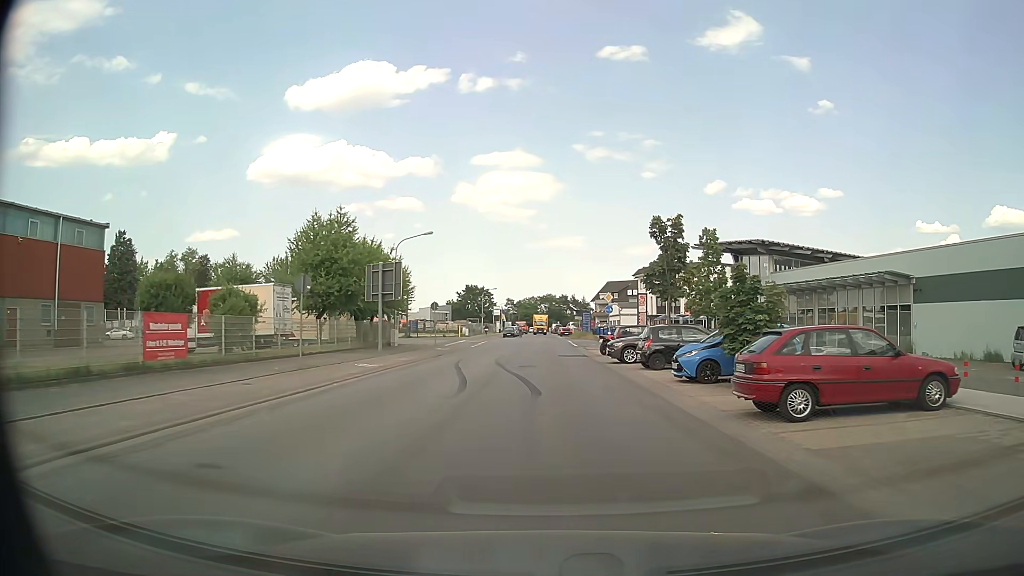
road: unclassified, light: Day
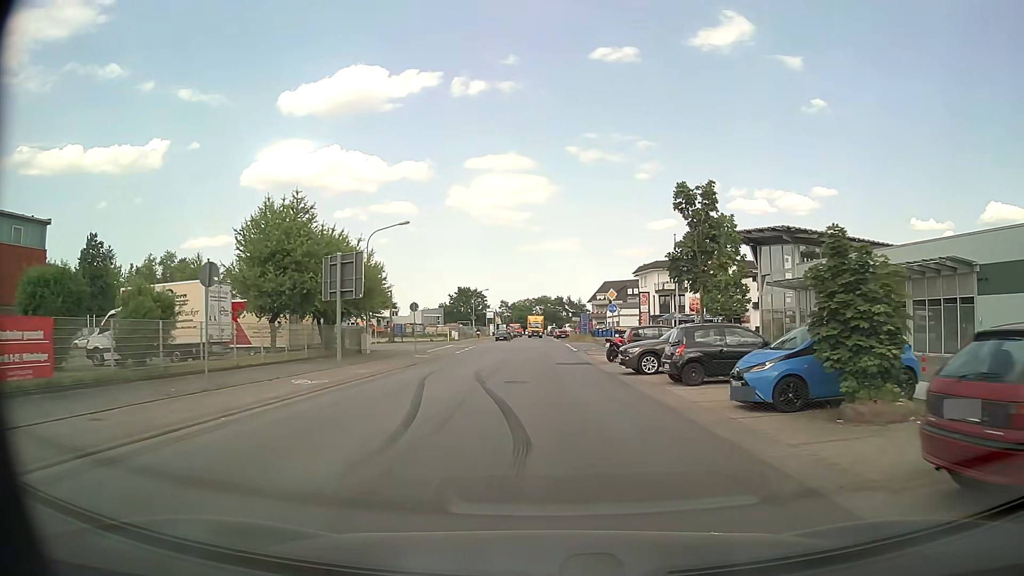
(+0.1, +6.2) m; +1°
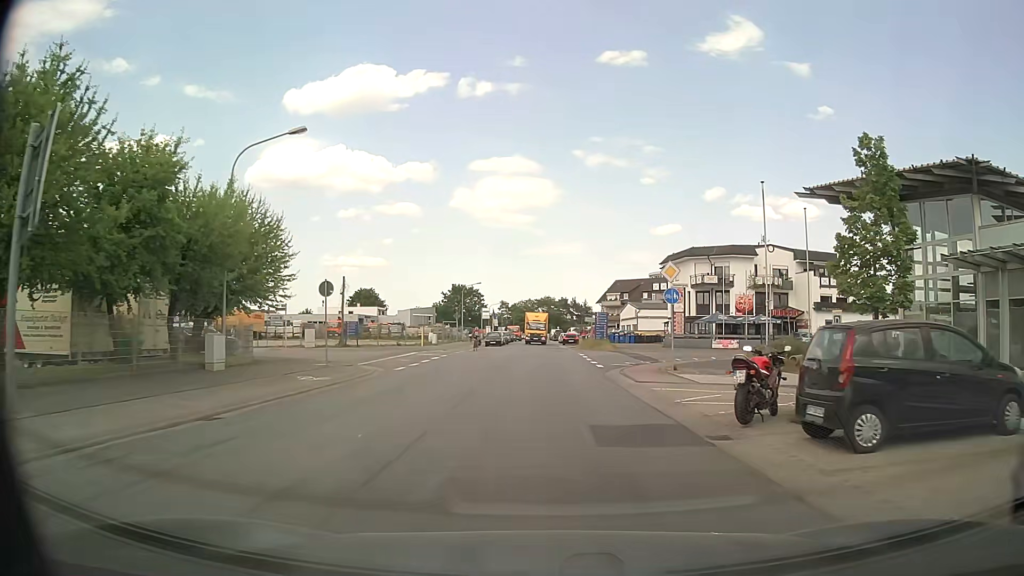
(-0.2, +19.0) m; +1°
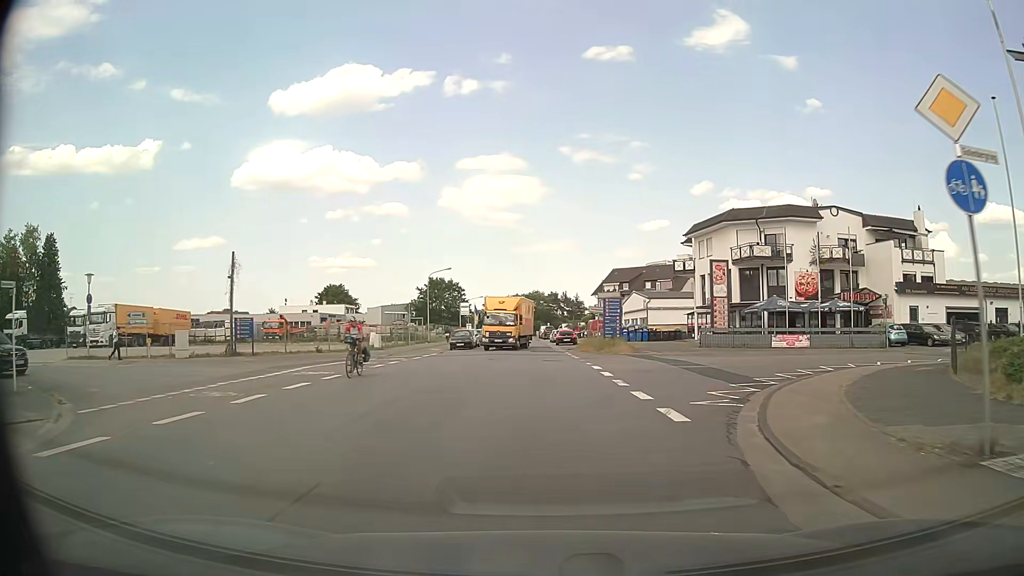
(-0.1, +18.6) m; 0°
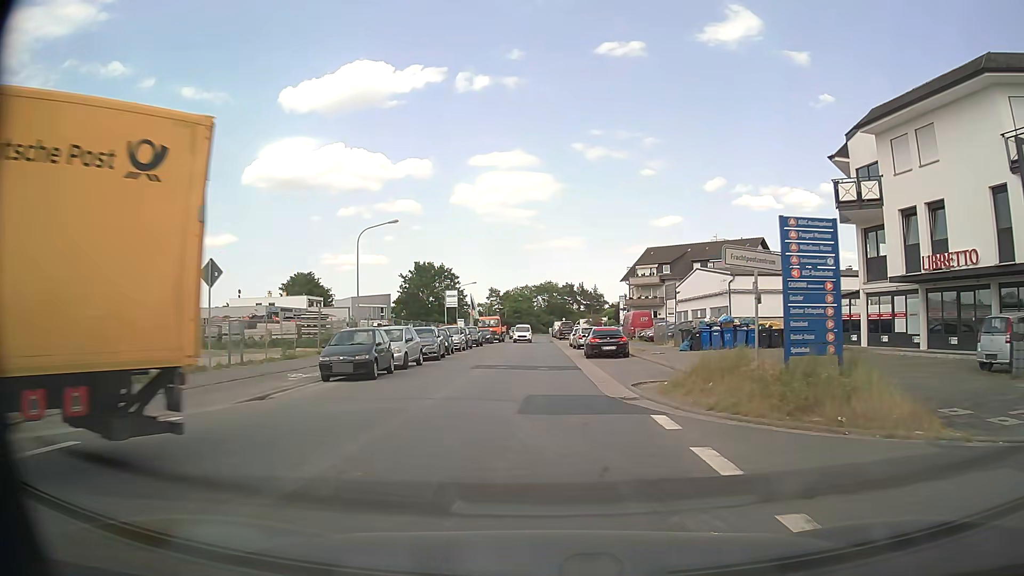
(-0.2, +30.8) m; -1°
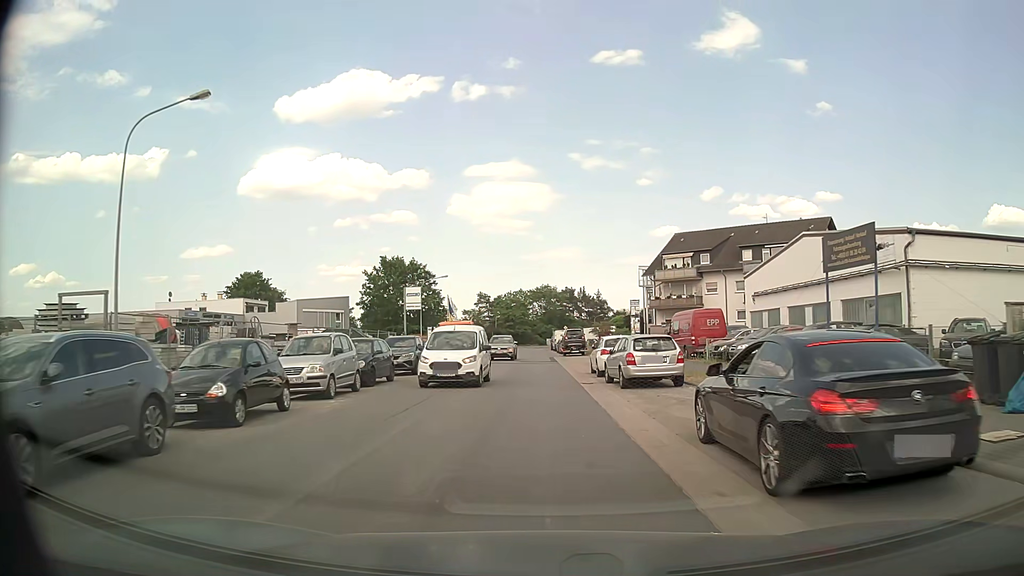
(-0.2, +24.7) m; 0°
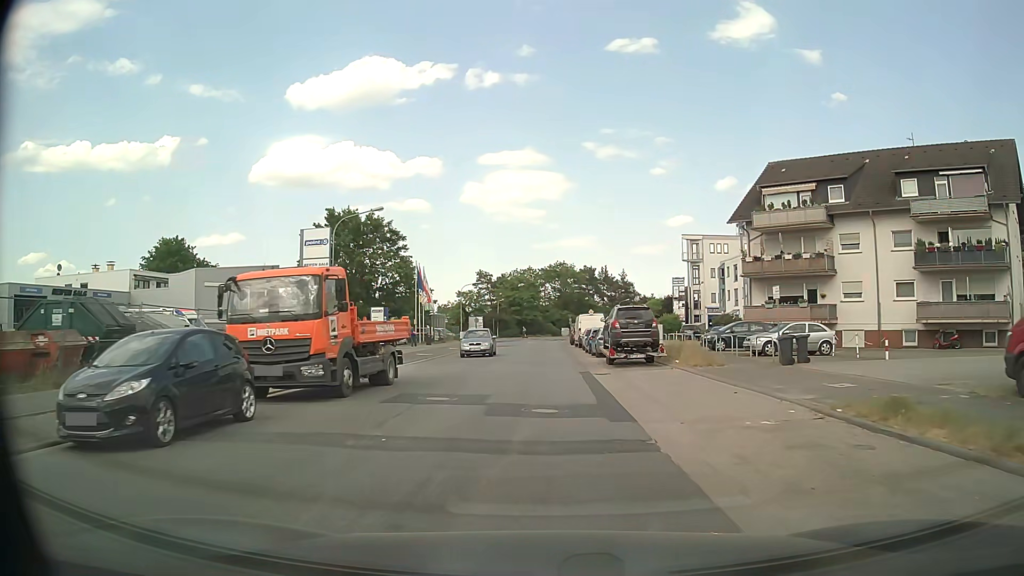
(-0.4, +30.8) m; -1°
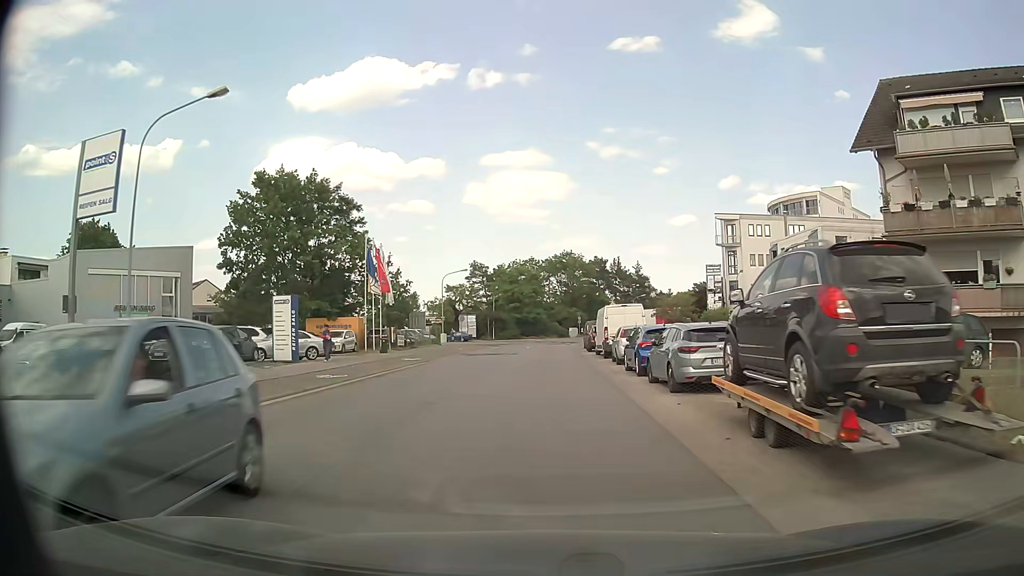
(-0.1, +18.6) m; -1°
(0, +10) (0, +20) (0, +30) (0, +40) (+1, +50) (+1, +60) (0, +70) (-4, +79) (-10, +87) (-17, +94) m
